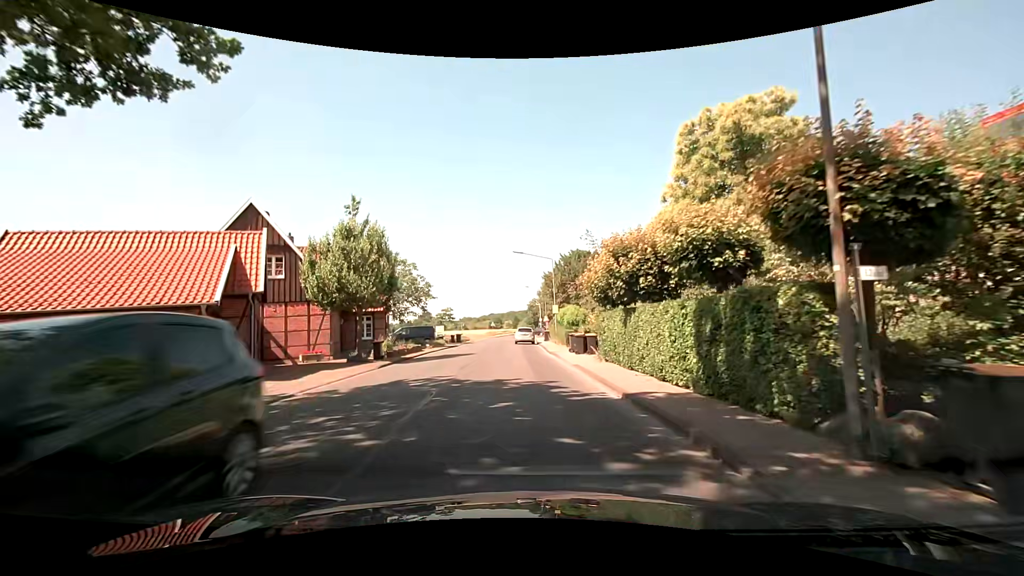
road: unclassified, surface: asphalt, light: Day
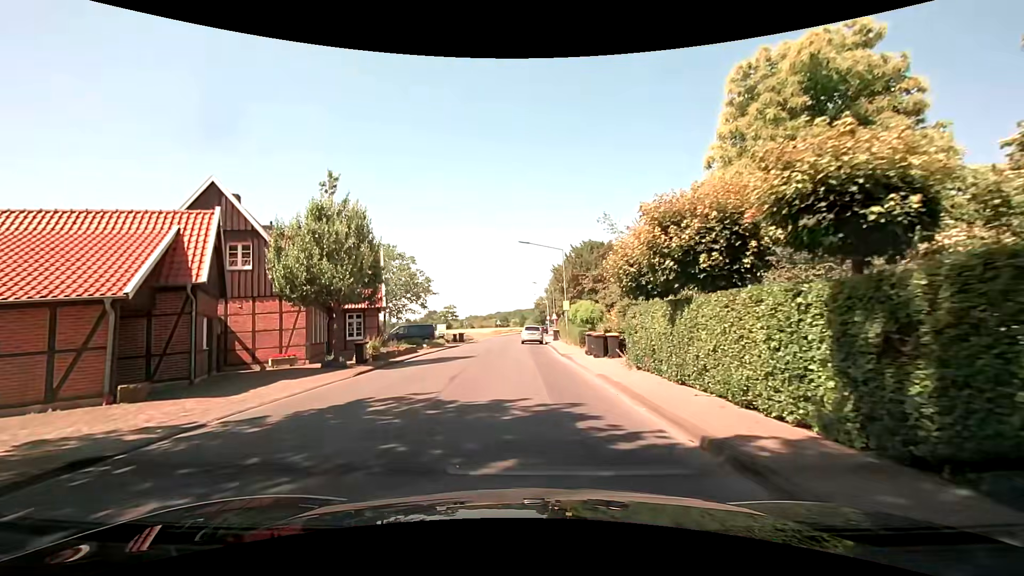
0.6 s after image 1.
(-0.1, +3.9) m; -1°
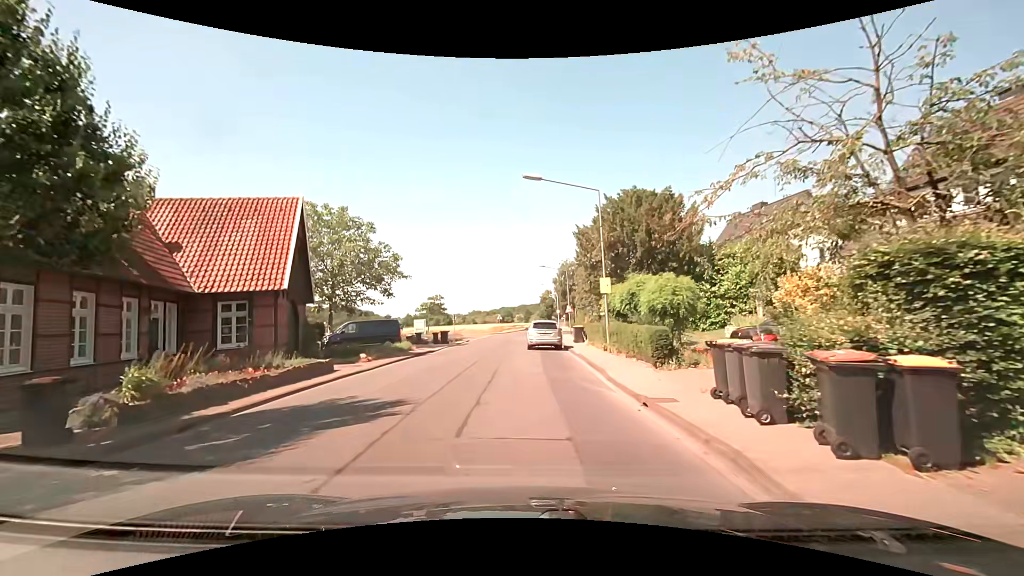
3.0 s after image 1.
(-0.4, +14.6) m; -2°
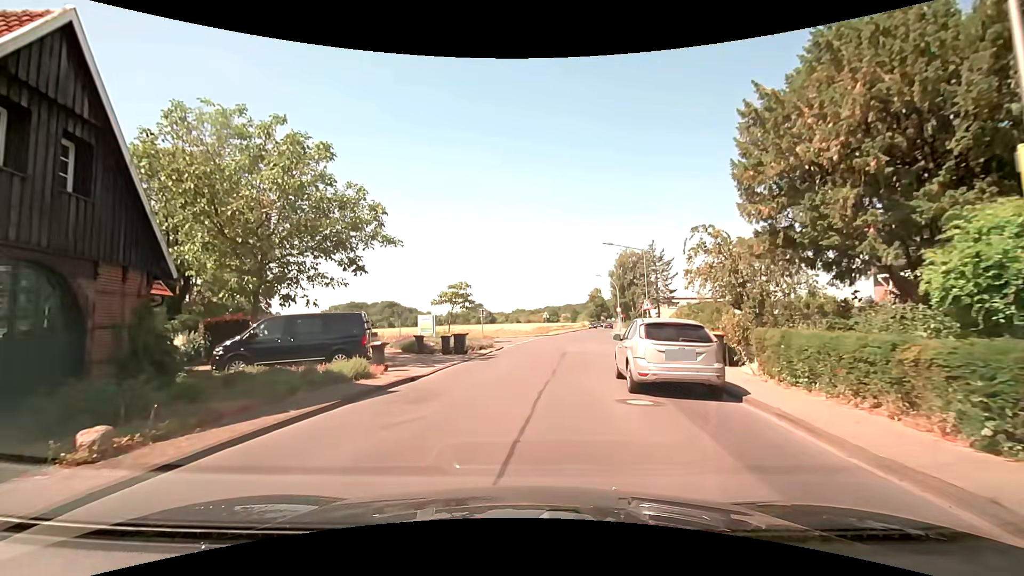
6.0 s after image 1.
(-0.9, +15.3) m; -6°
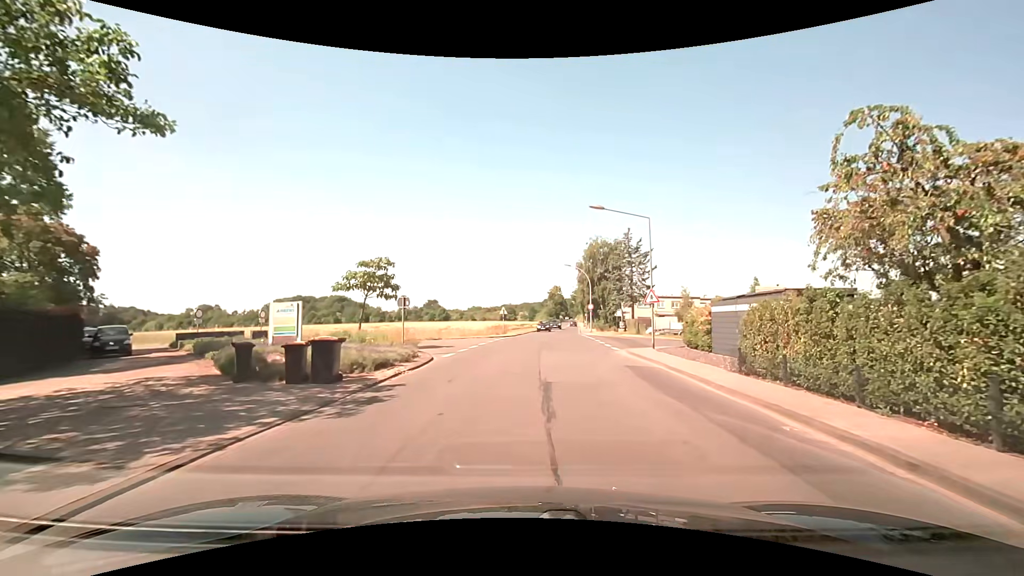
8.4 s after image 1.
(+0.4, +12.4) m; +4°
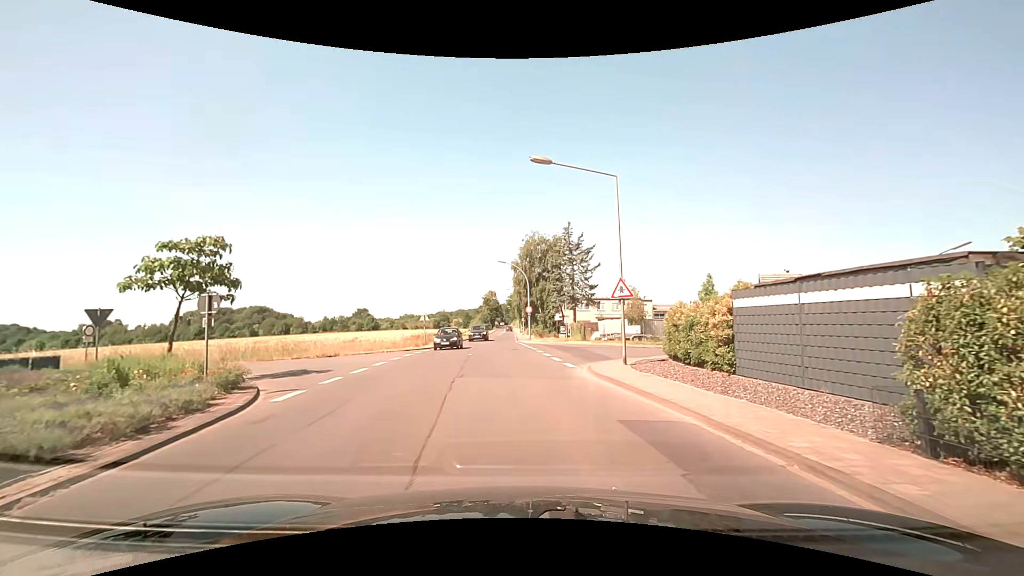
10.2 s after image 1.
(+0.8, +8.6) m; +8°
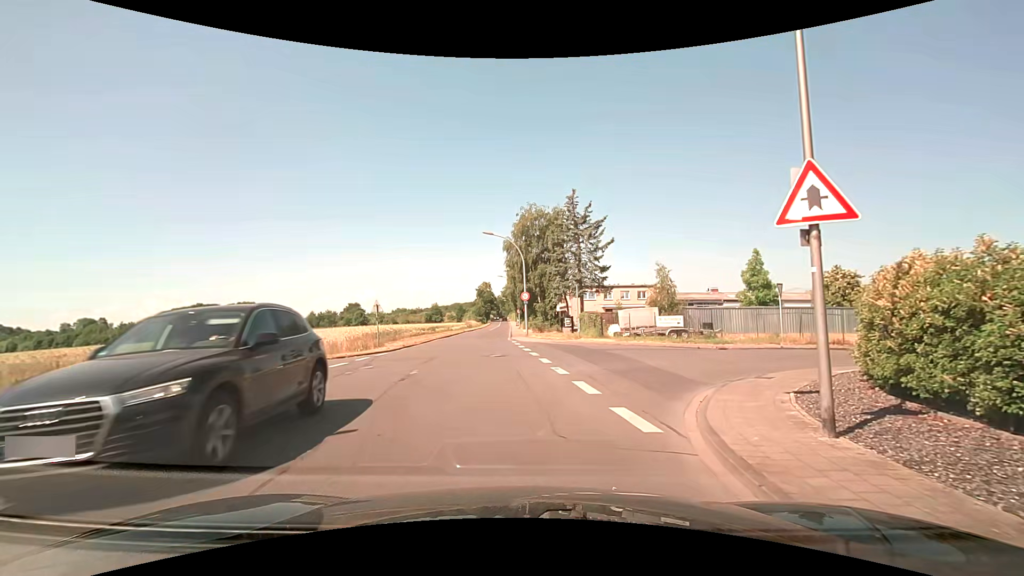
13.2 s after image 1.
(+0.4, +12.0) m; +2°
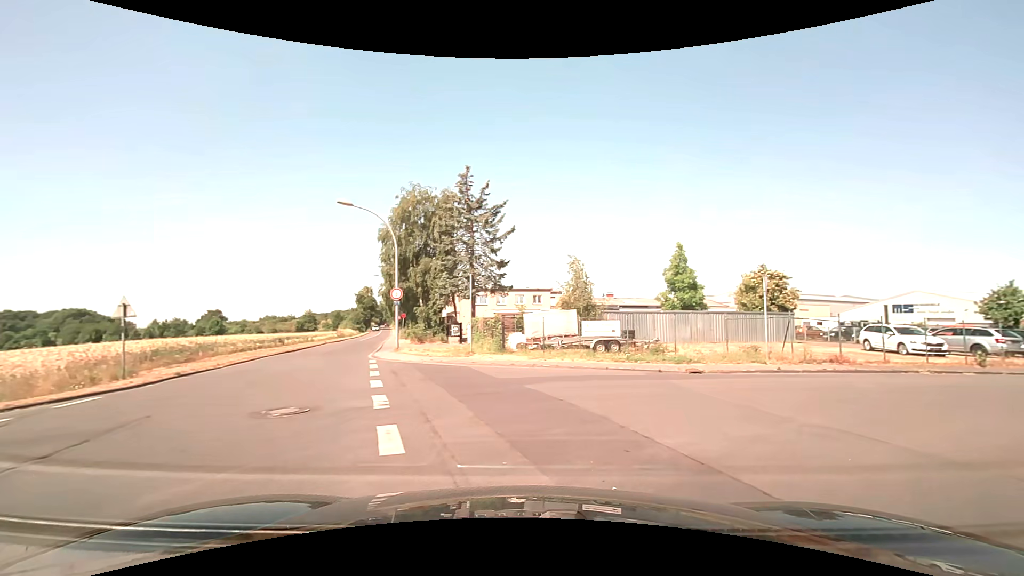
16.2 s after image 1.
(+0.2, +10.3) m; +11°
(+4, +9) (+13, +14) (+22, +16) (+32, +19) (+41, +22) (+51, +25) (+60, +28) (+70, +31) (+80, +34) (+89, +37) m
